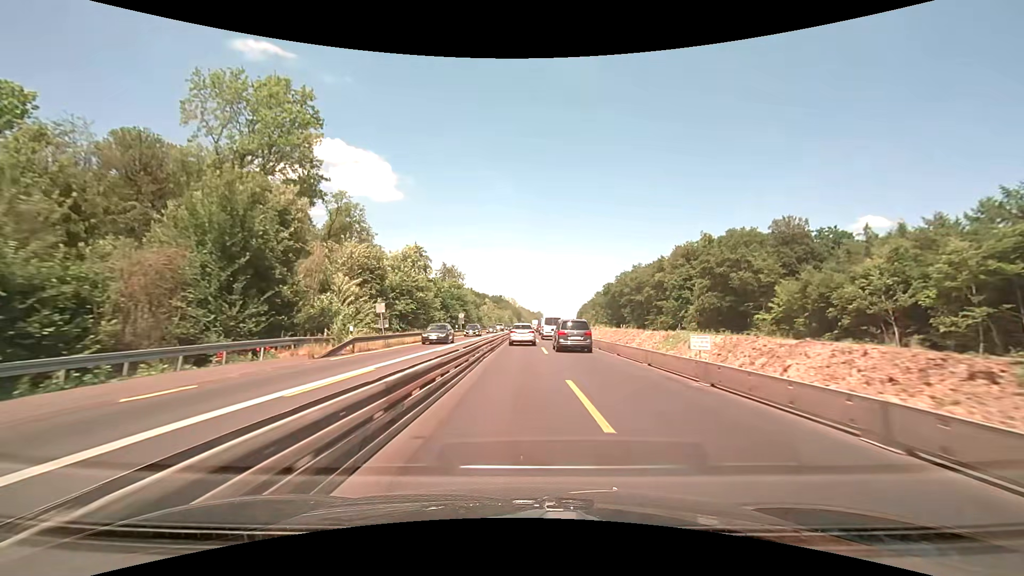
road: motorway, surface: concrete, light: Day
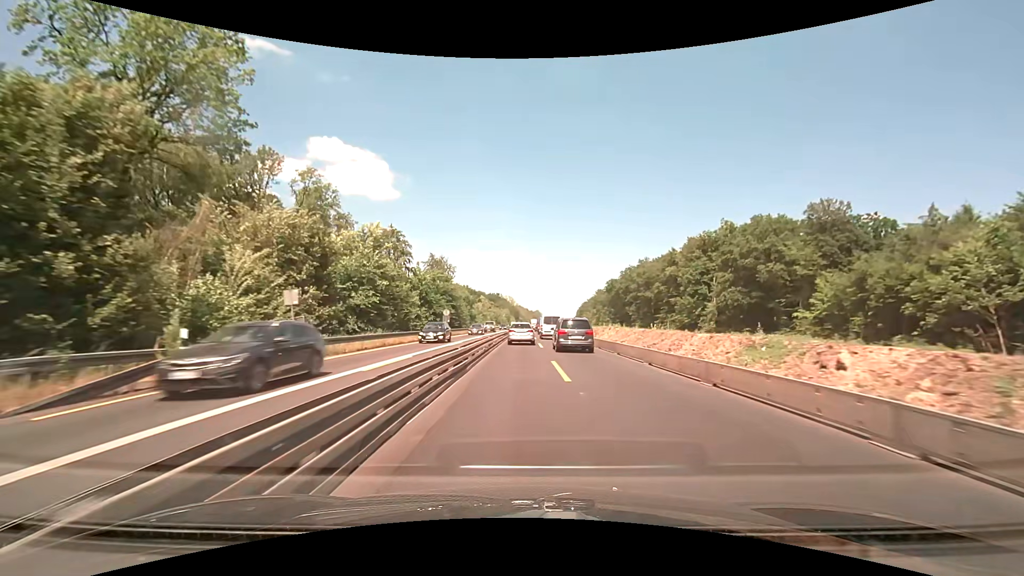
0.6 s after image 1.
(0.0, +12.3) m; 0°
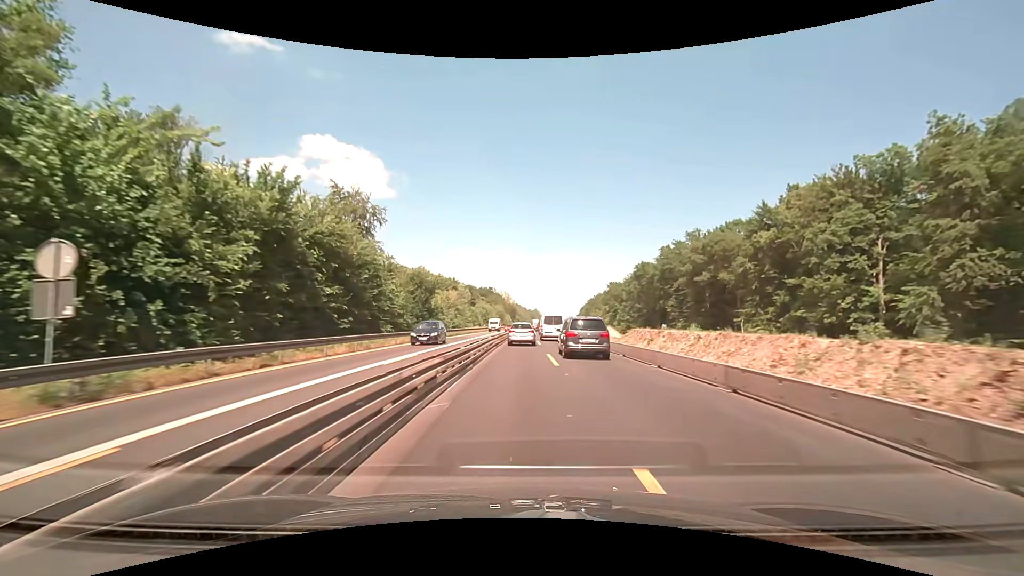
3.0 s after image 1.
(+0.1, +49.1) m; 0°
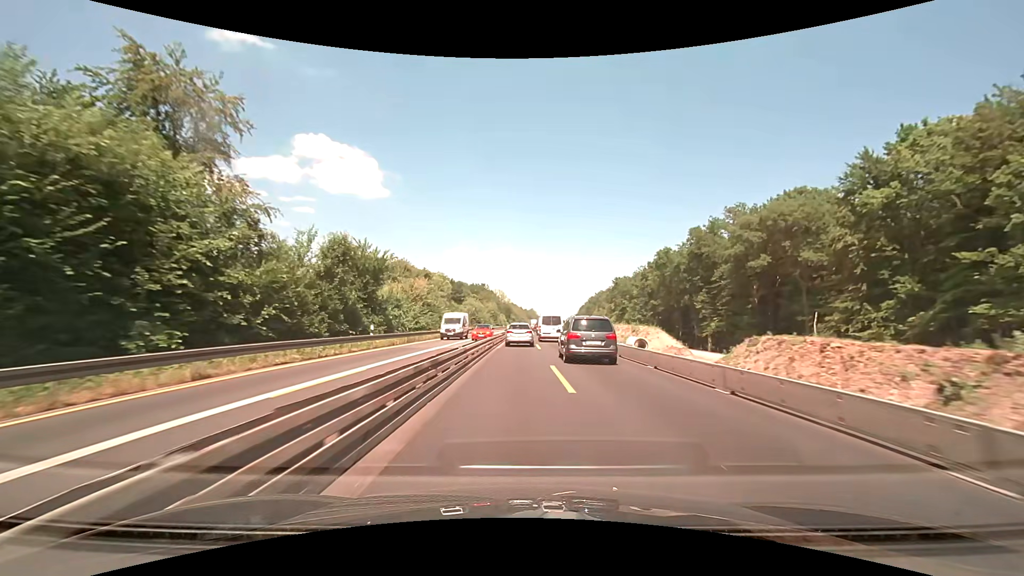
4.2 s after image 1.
(+0.1, +24.4) m; +1°
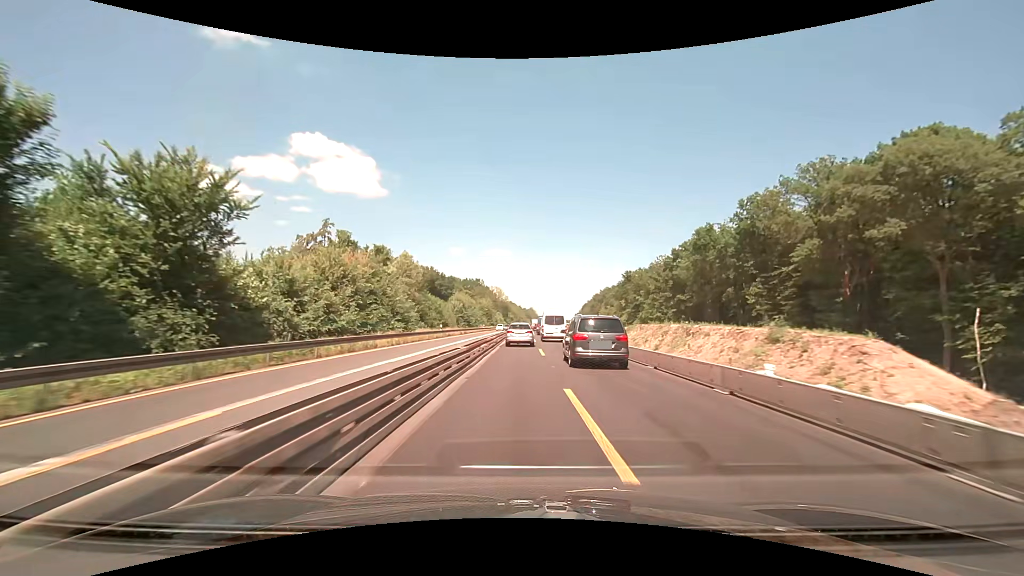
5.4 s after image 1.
(0.0, +24.2) m; 0°
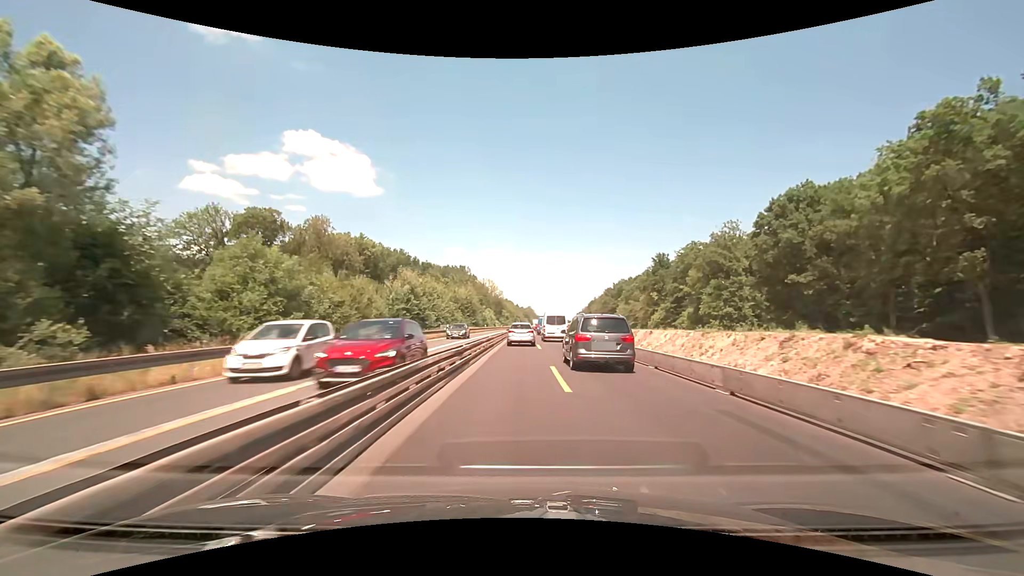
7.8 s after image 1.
(+0.2, +48.2) m; 0°
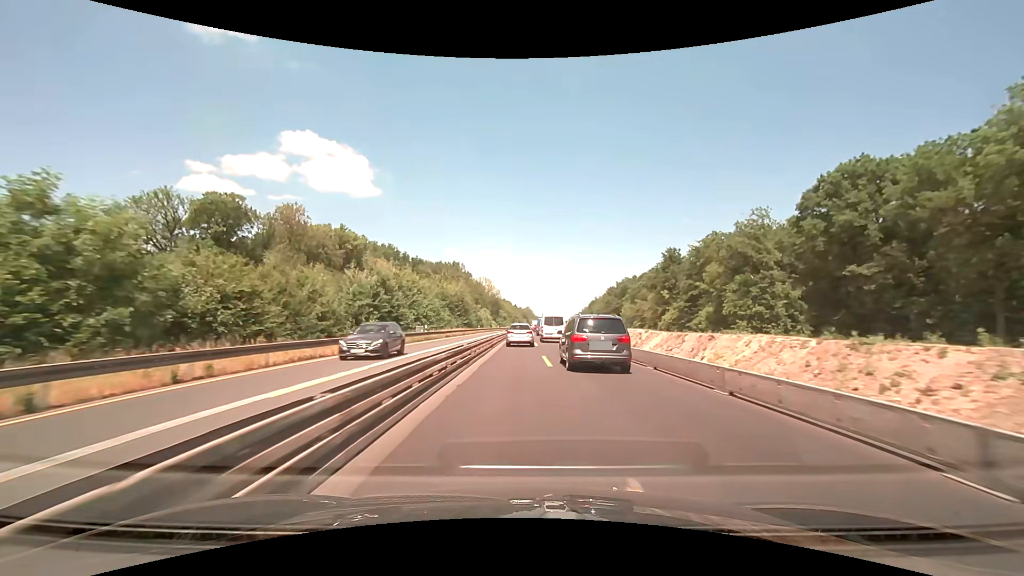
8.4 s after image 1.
(0.0, +12.0) m; 0°
(0, +10) (0, +20) (0, +30) (0, +40) (0, +50) (0, +60) (0, +70) (0, +80) (0, +90) (+1, +100) m
